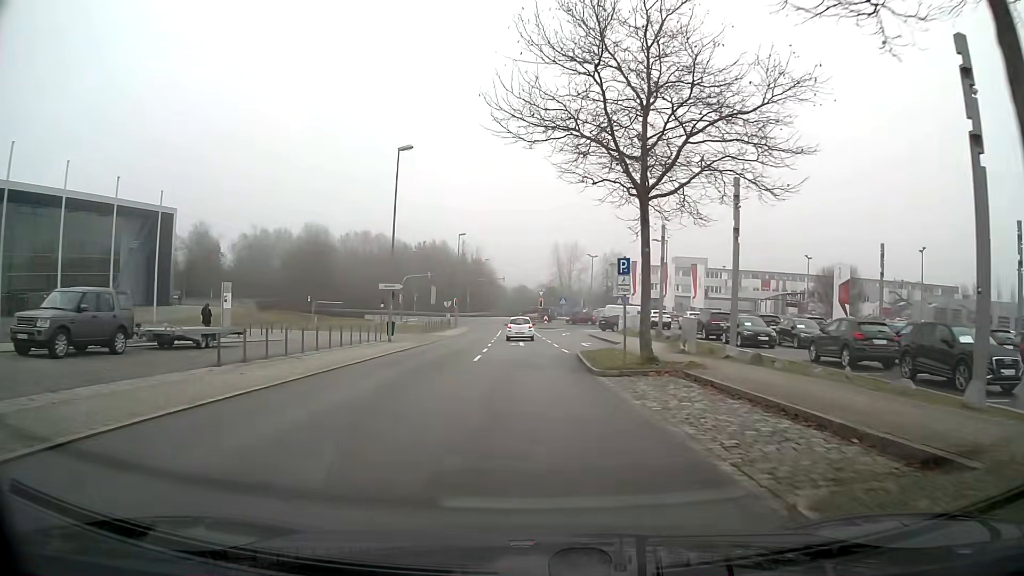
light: Day
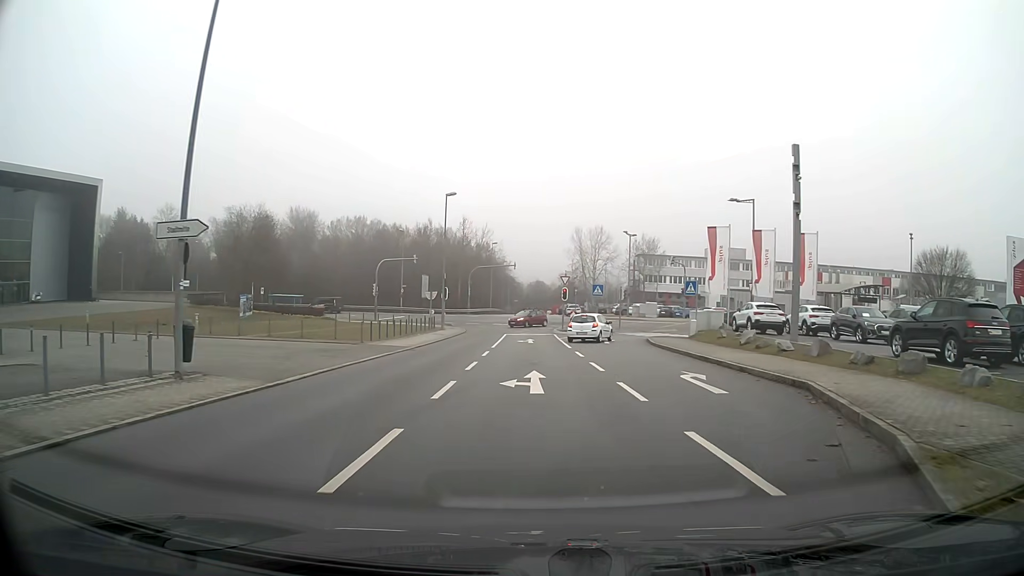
(-0.3, +22.4) m; -1°
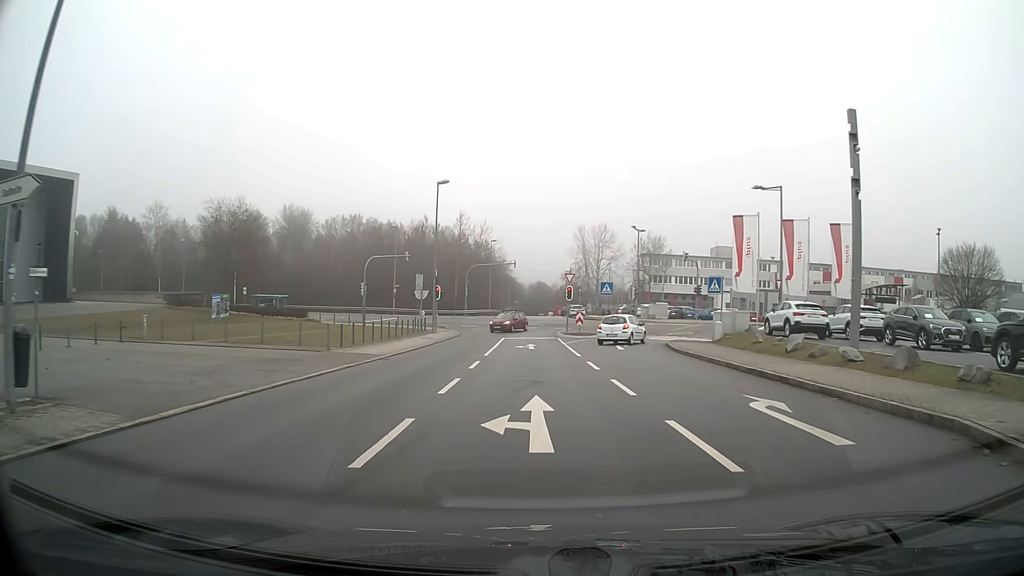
(0.0, +5.1) m; 0°
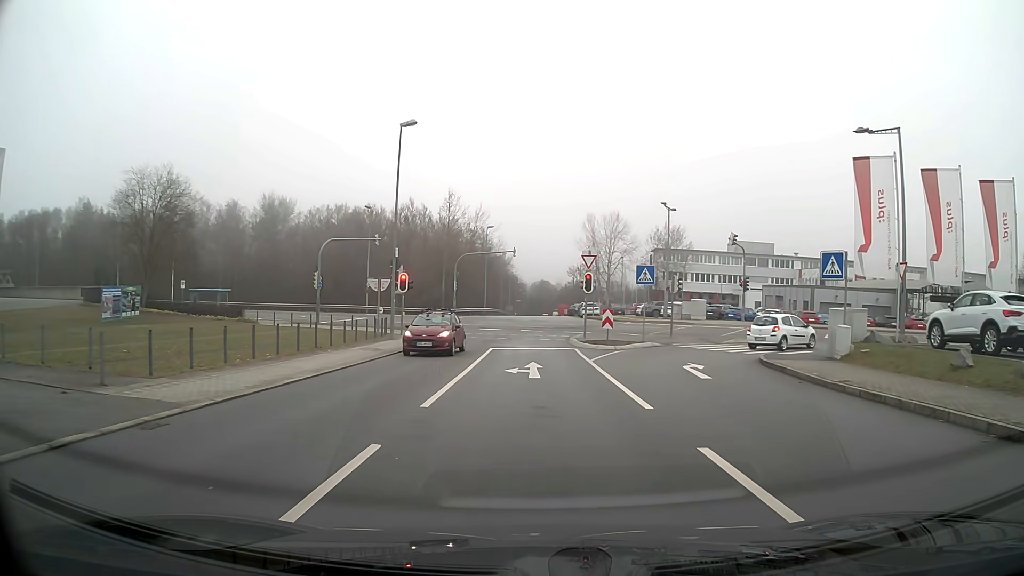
(0.0, +13.9) m; 0°
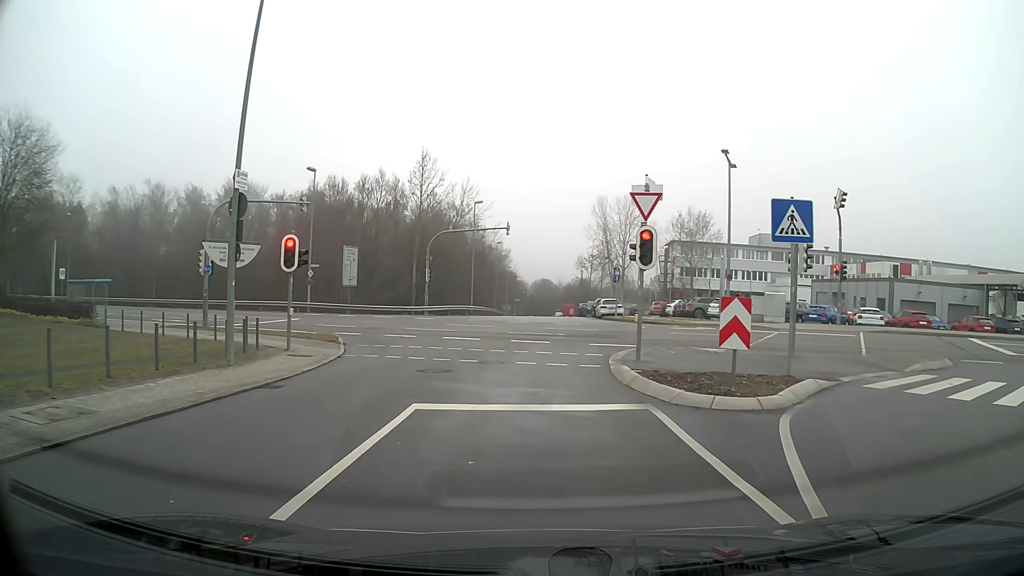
(0.0, +16.7) m; 0°
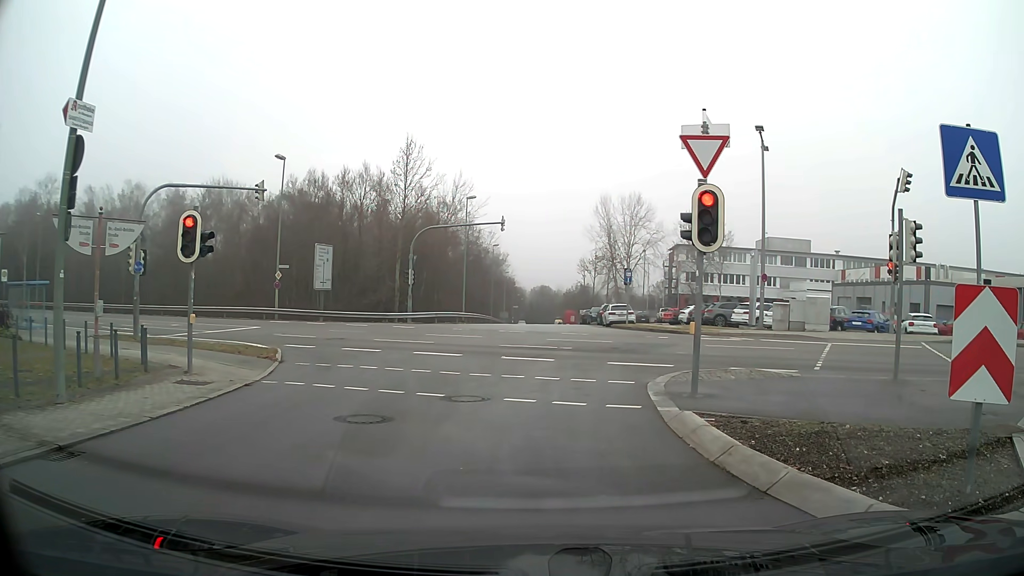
(0.0, +5.6) m; 0°
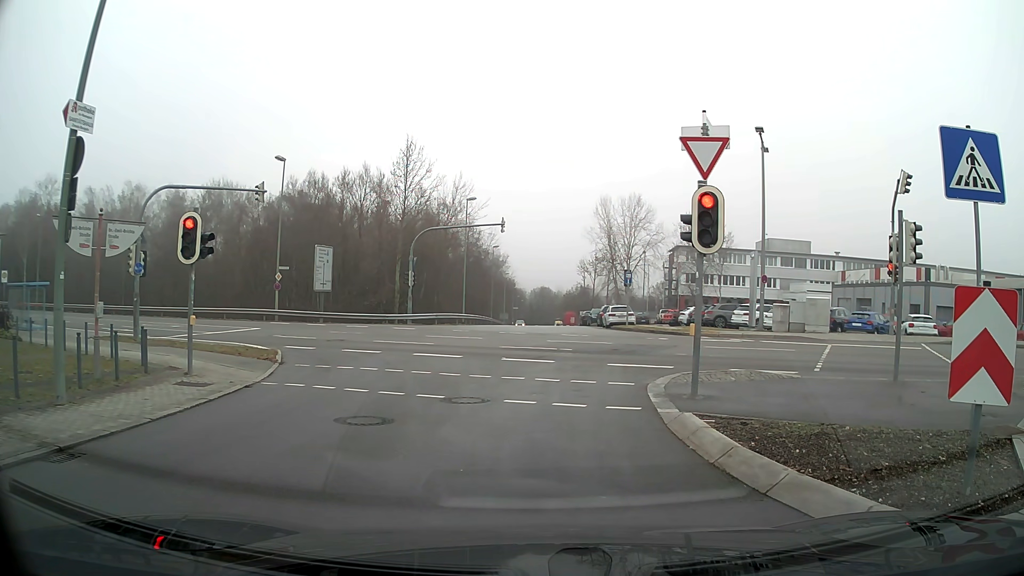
(0.0, +0.1) m; 0°
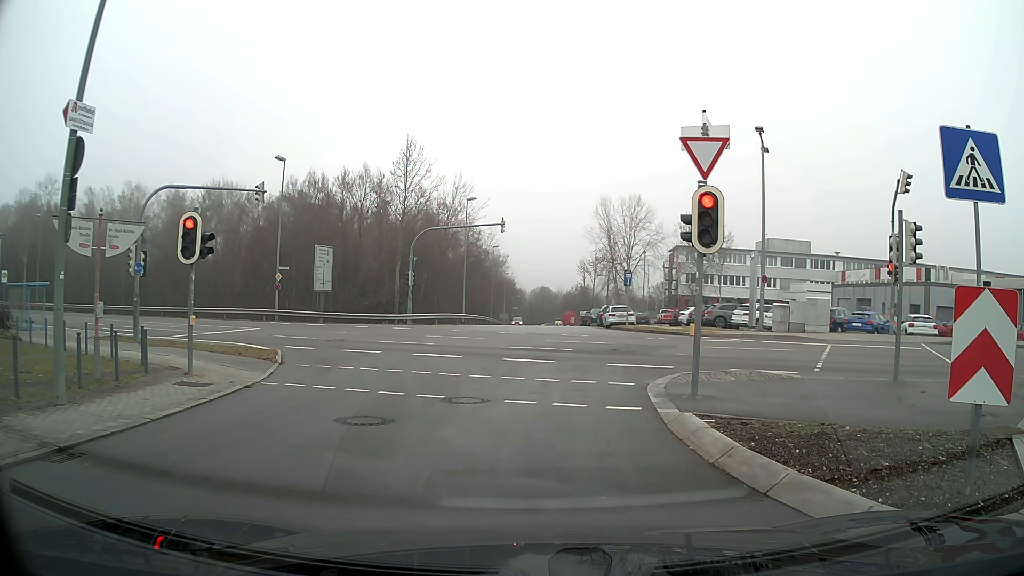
(0.0, 0.0) m; 0°
(0, +10) (-1, +20) (-6, +29) (-14, +35) (-22, +39) (-32, +43) (-41, +47) (-50, +51) (-60, +54) (-69, +57) m
